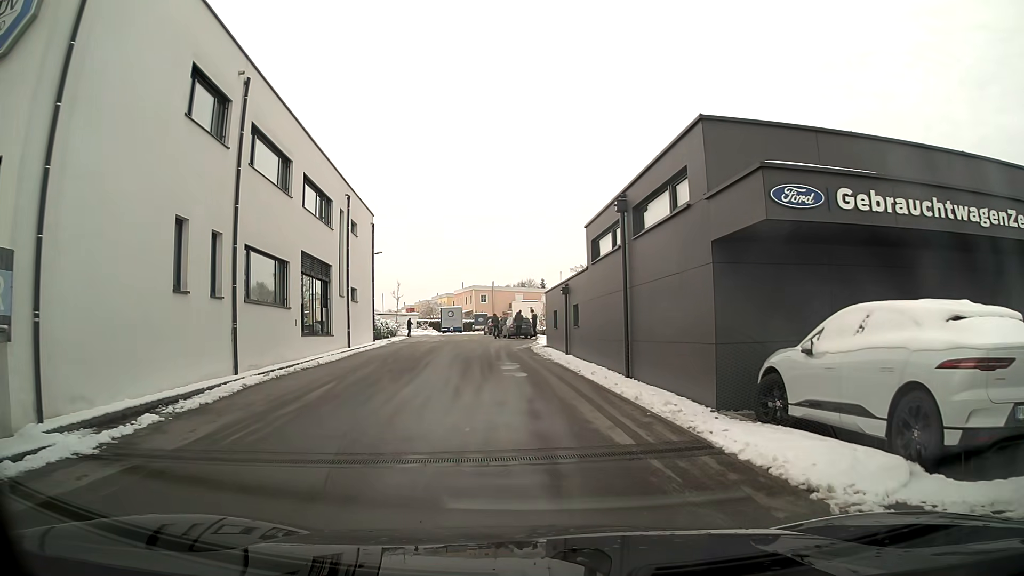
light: Day
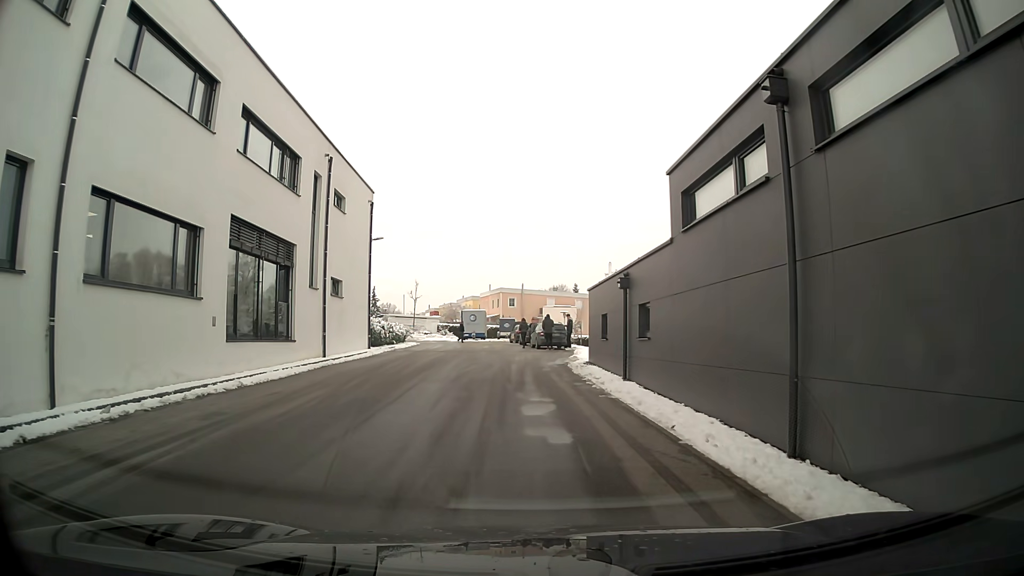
(-0.2, +8.5) m; -3°
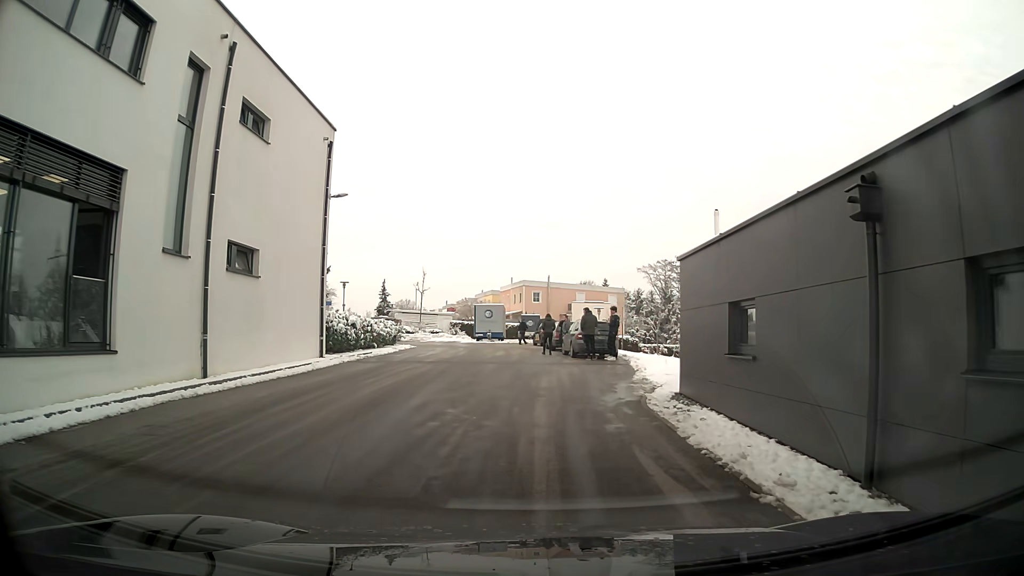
(-0.2, +11.3) m; -1°
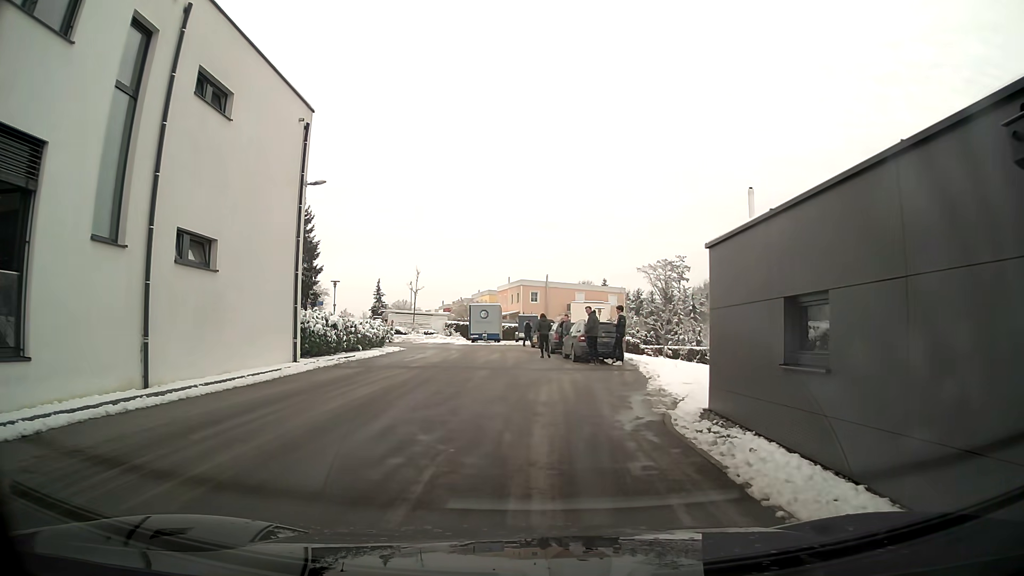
(0.0, +2.4) m; 0°
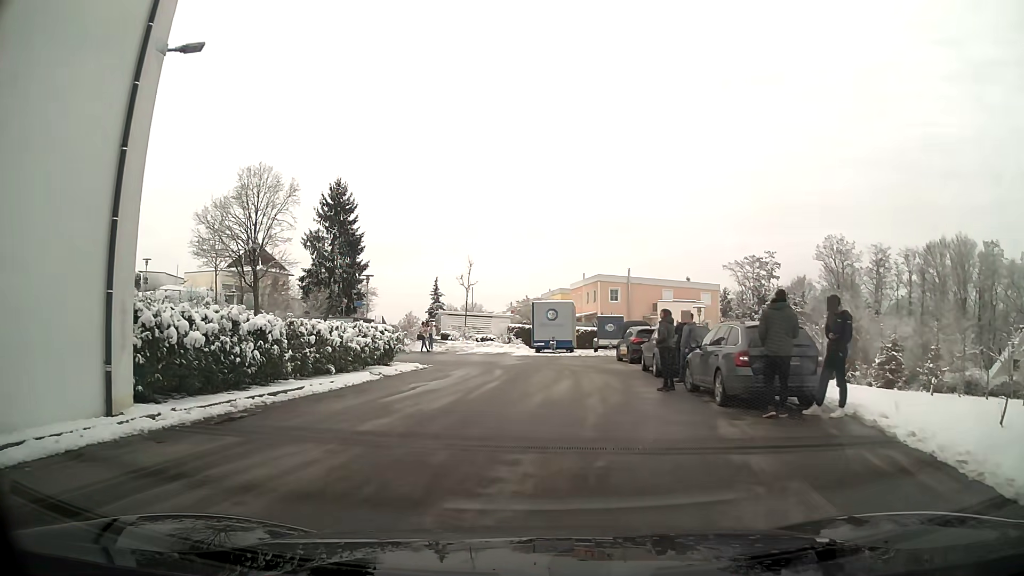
(-0.4, +12.0) m; -6°
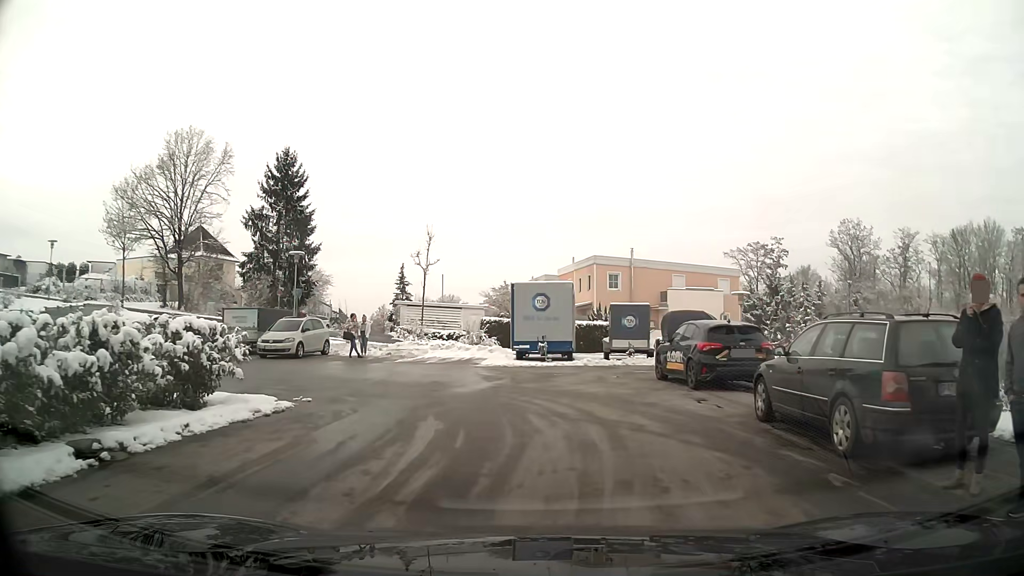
(0.0, +12.2) m; +2°
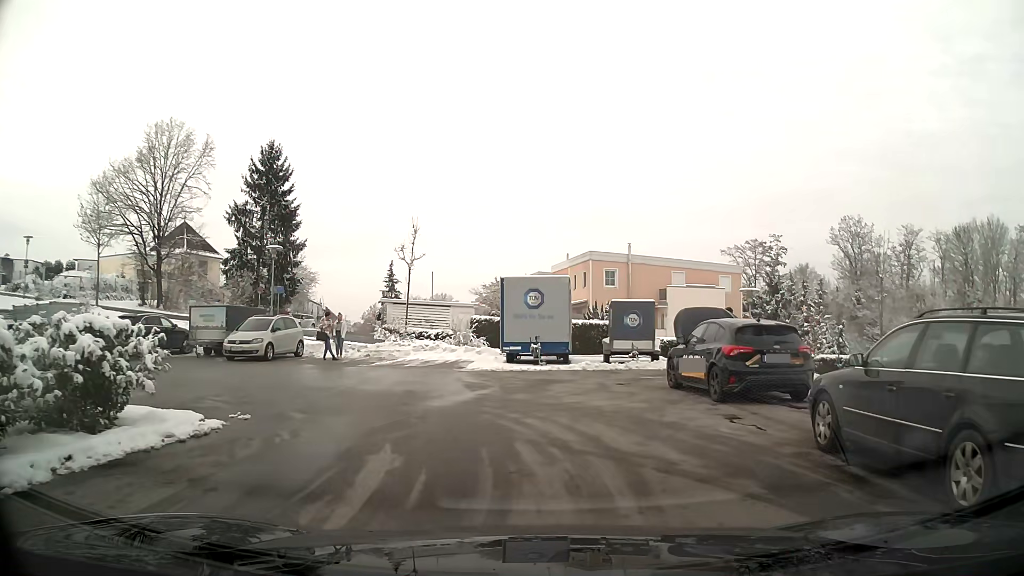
(0.0, +2.4) m; 0°
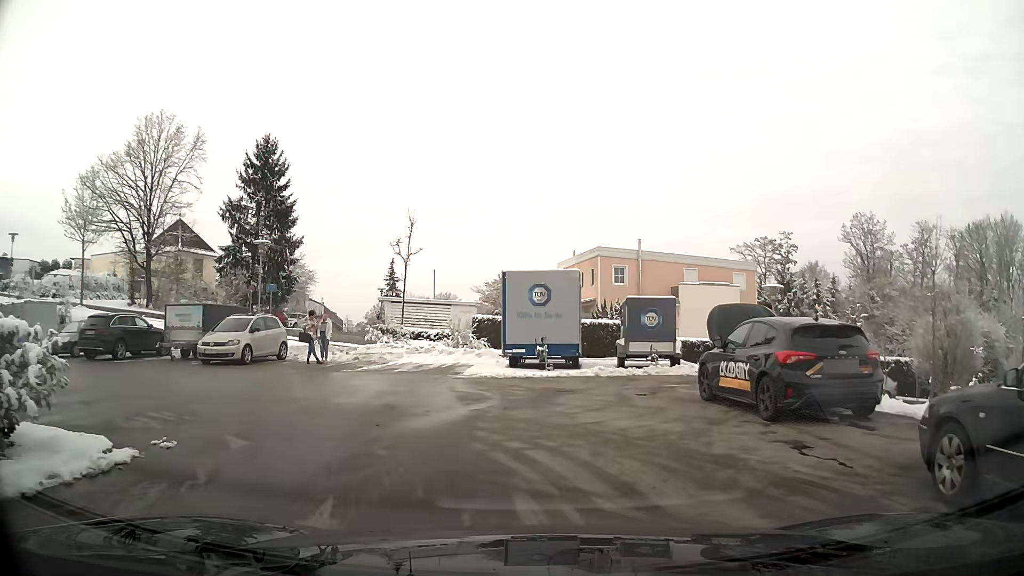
(0.0, +2.4) m; -2°
